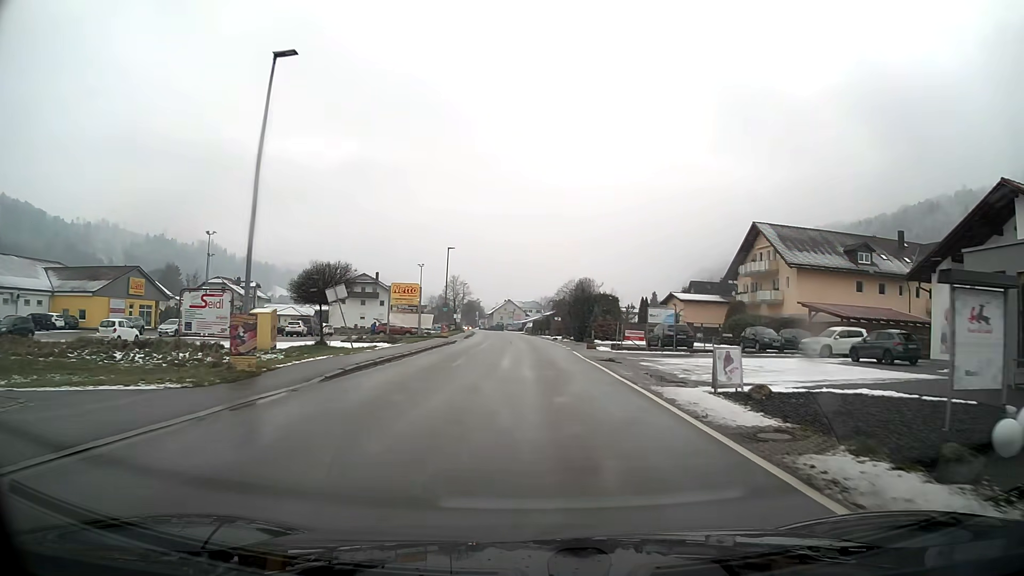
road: primary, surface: asphalt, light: Day
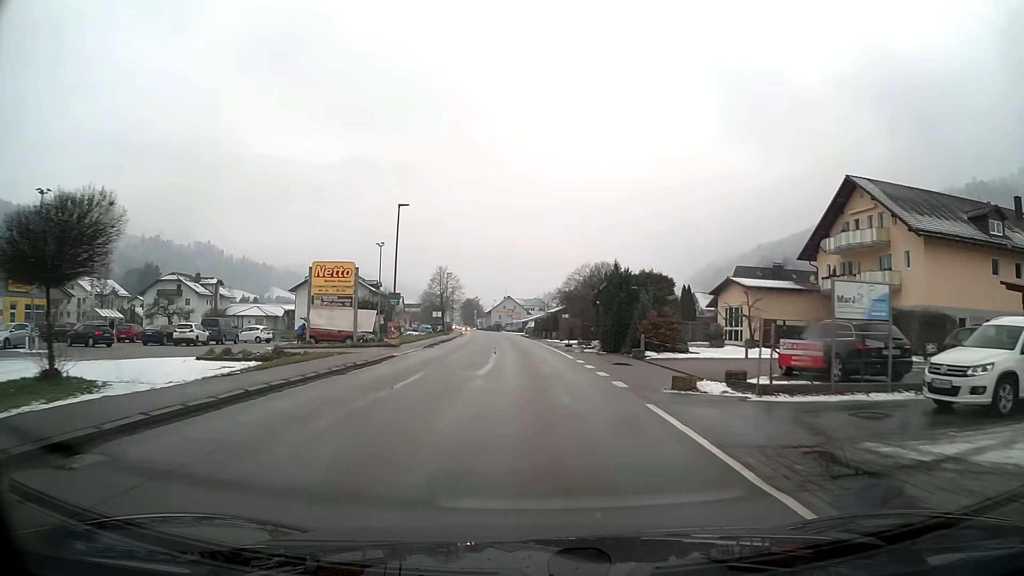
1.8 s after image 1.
(+0.1, +22.3) m; 0°
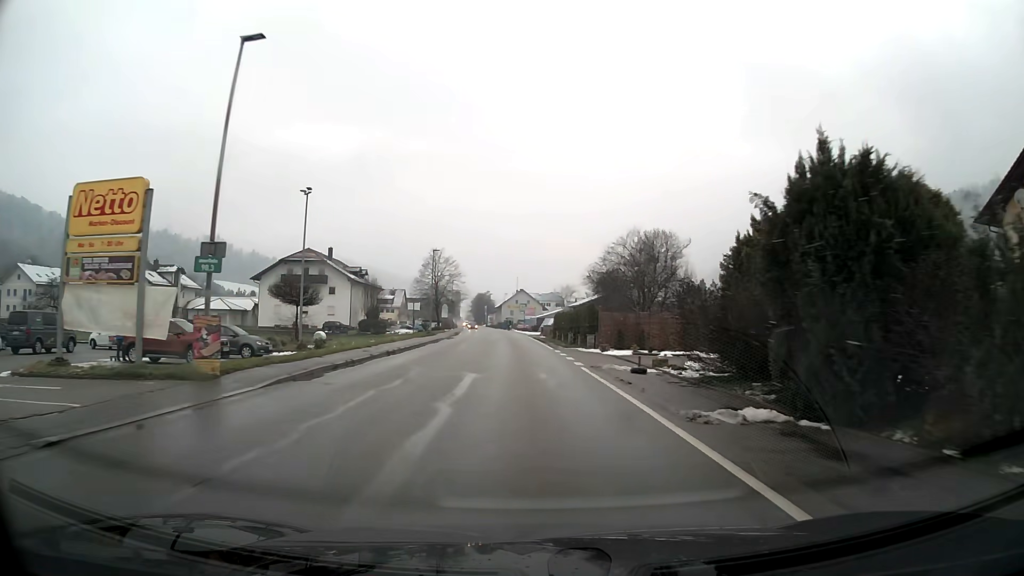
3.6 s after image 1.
(-0.4, +23.4) m; -1°
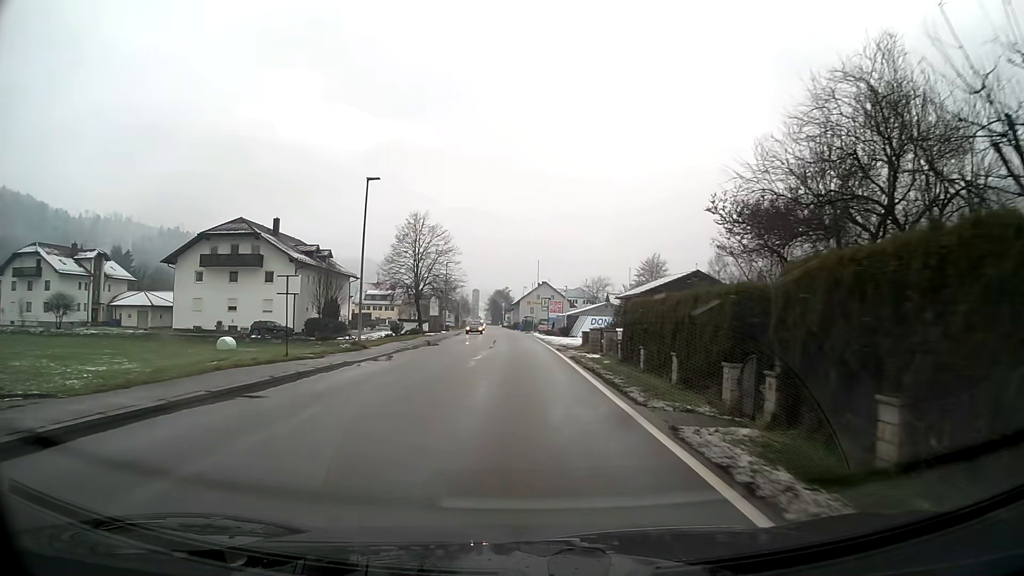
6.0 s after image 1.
(-0.5, +31.2) m; -2°
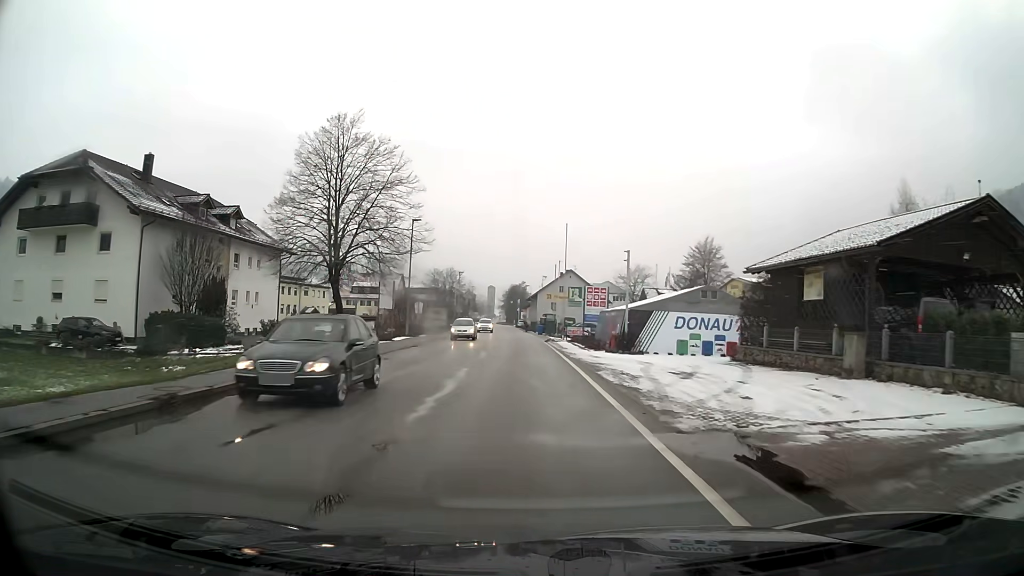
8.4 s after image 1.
(-0.4, +31.2) m; -2°
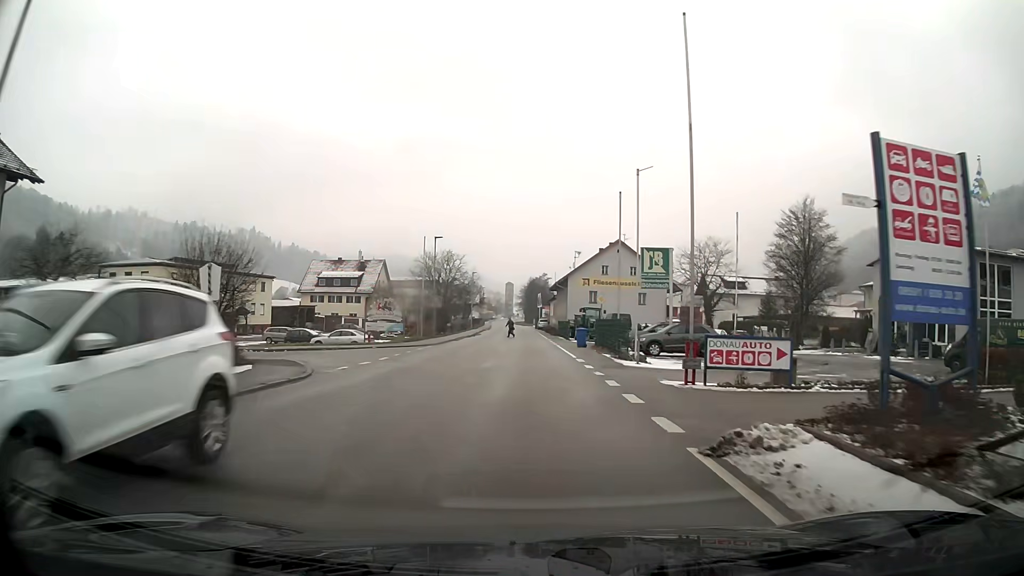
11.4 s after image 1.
(-0.6, +37.6) m; -2°
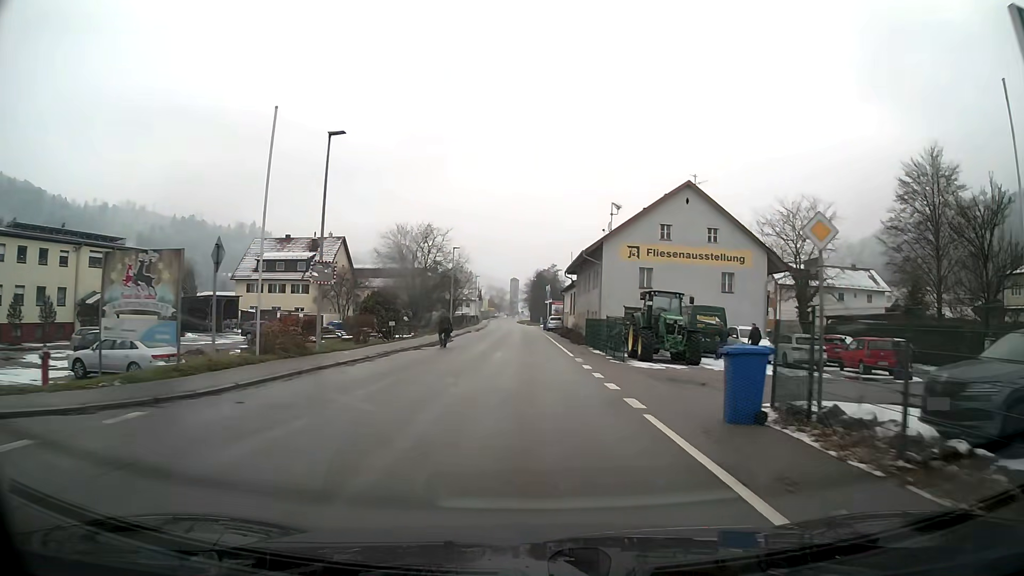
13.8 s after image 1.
(-0.1, +28.9) m; 0°
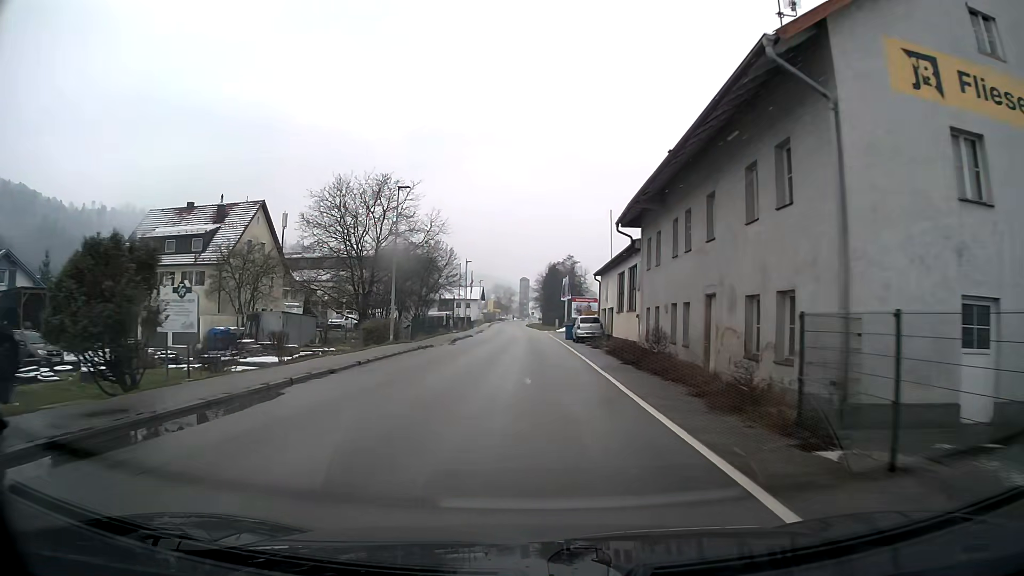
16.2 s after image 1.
(-0.3, +30.3) m; -1°
(0, +10) (0, +20) (0, +30) (0, +40) (0, +50) (0, +60) (-1, +70) (-1, +80) (-1, +90) (-2, +100) m
